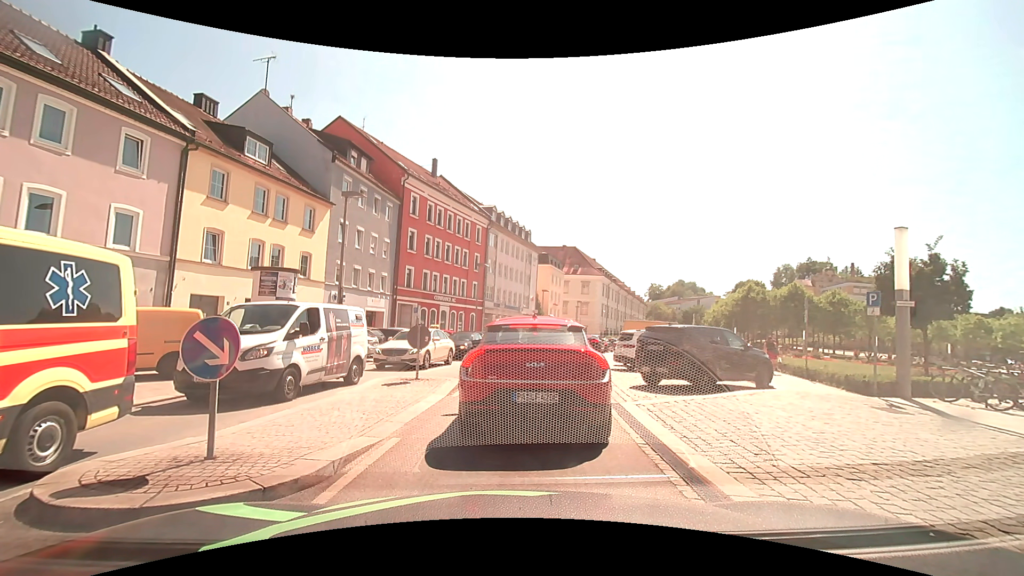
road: tertiary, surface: asphalt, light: Day
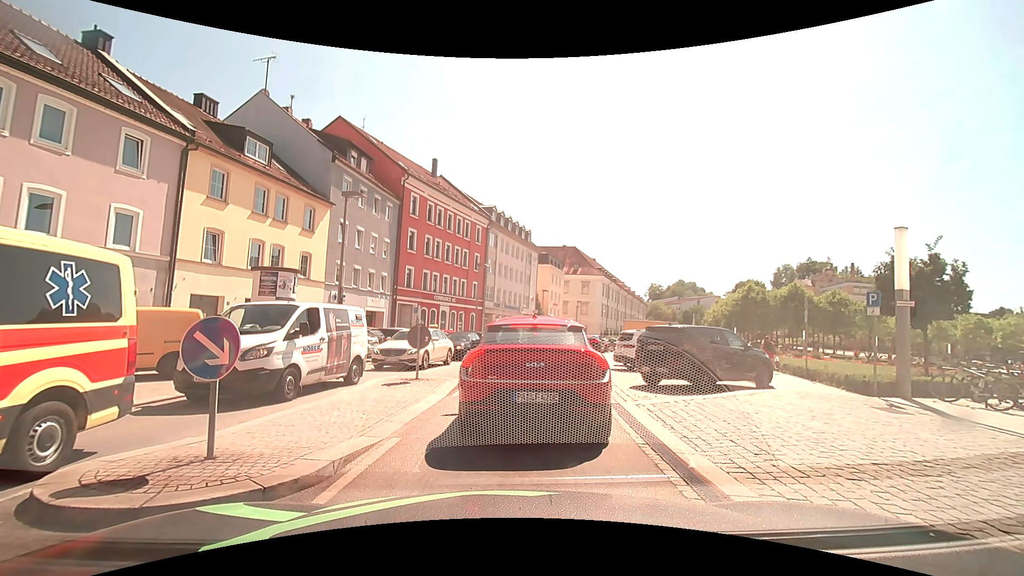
(0.0, 0.0) m; 0°
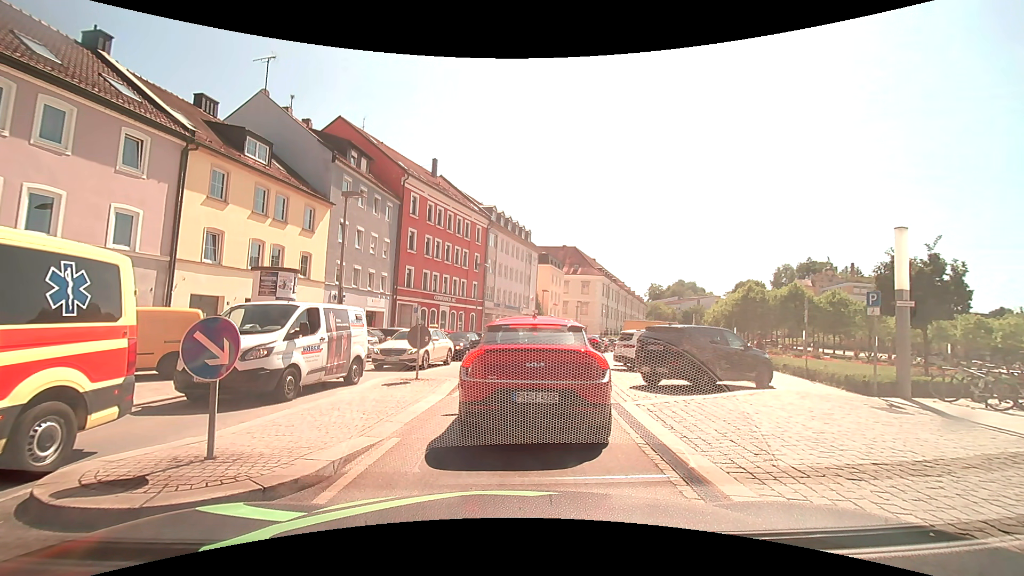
(0.0, 0.0) m; 0°
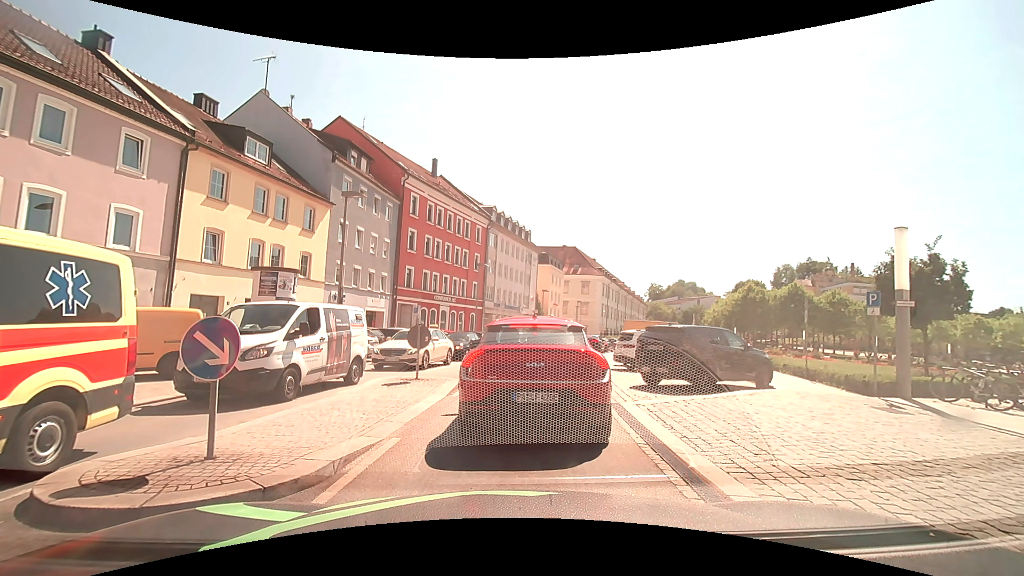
(0.0, 0.0) m; 0°
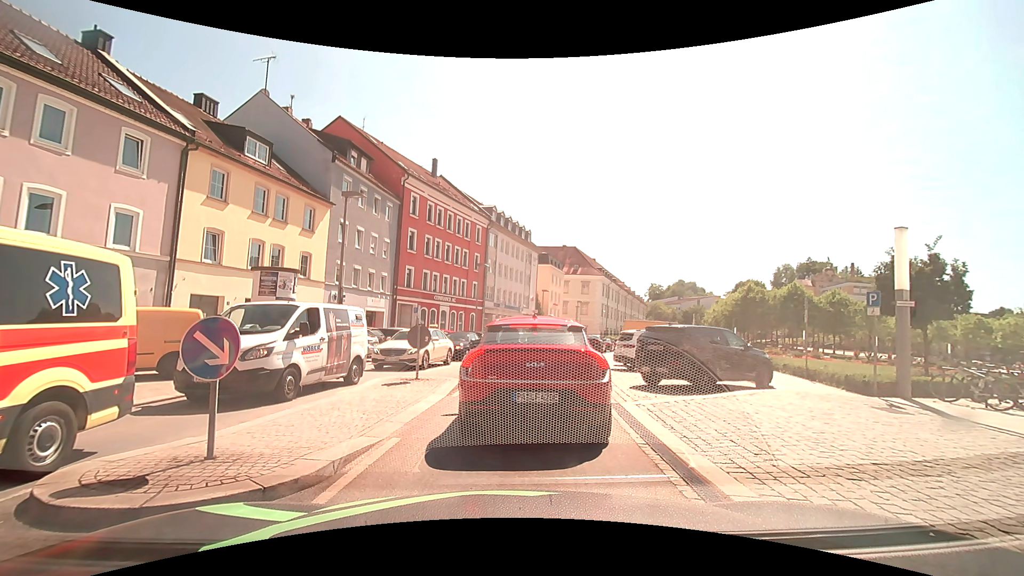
(0.0, 0.0) m; 0°
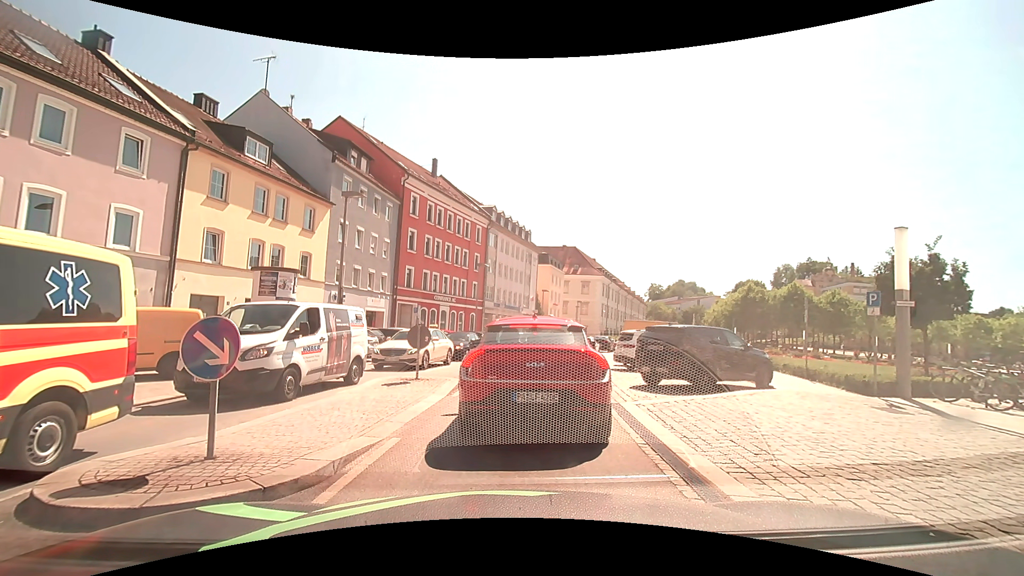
(0.0, 0.0) m; 0°
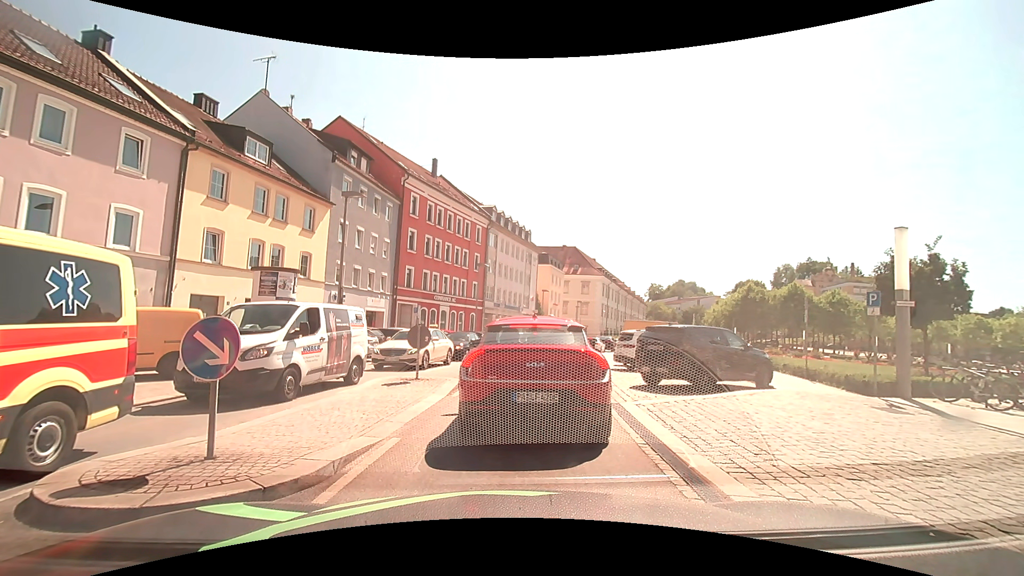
(0.0, 0.0) m; 0°
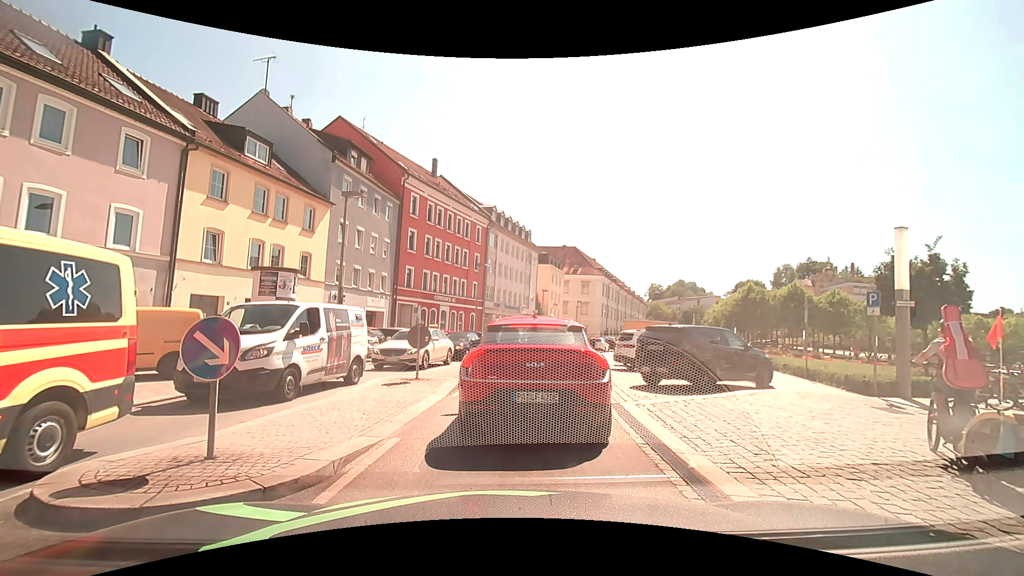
(0.0, 0.0) m; 0°
